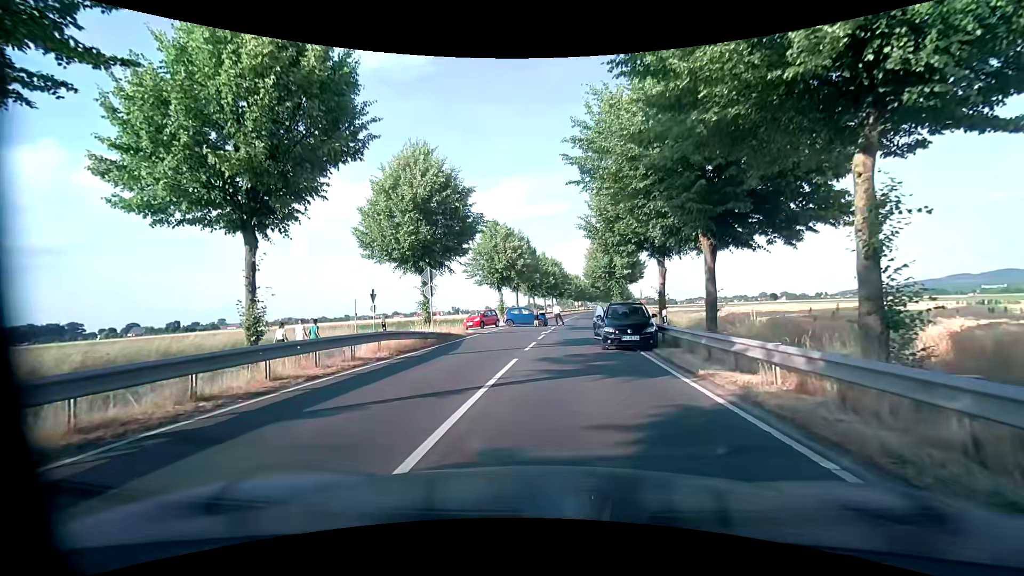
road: primary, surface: asphalt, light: Day
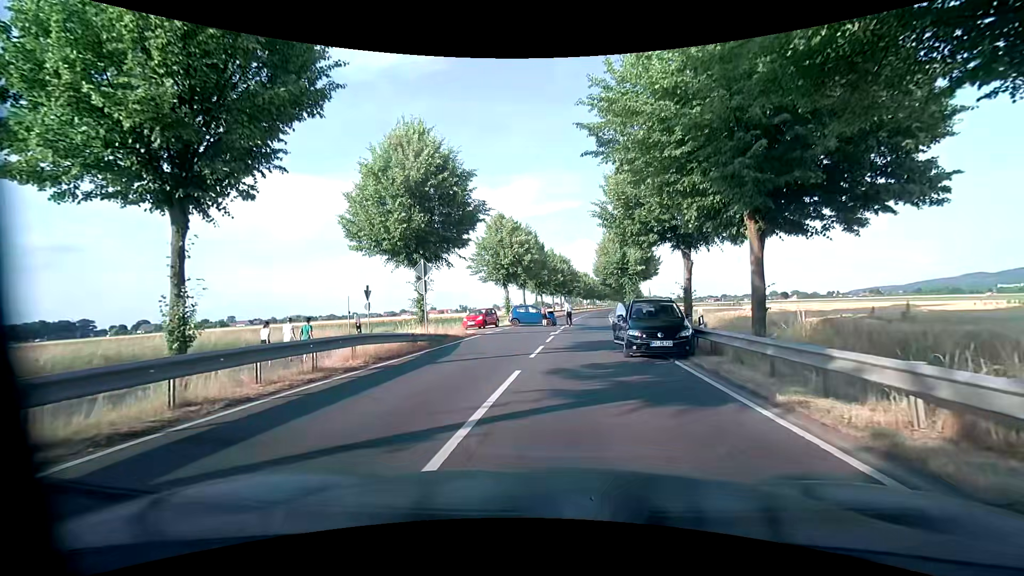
(-0.1, +2.9) m; -1°
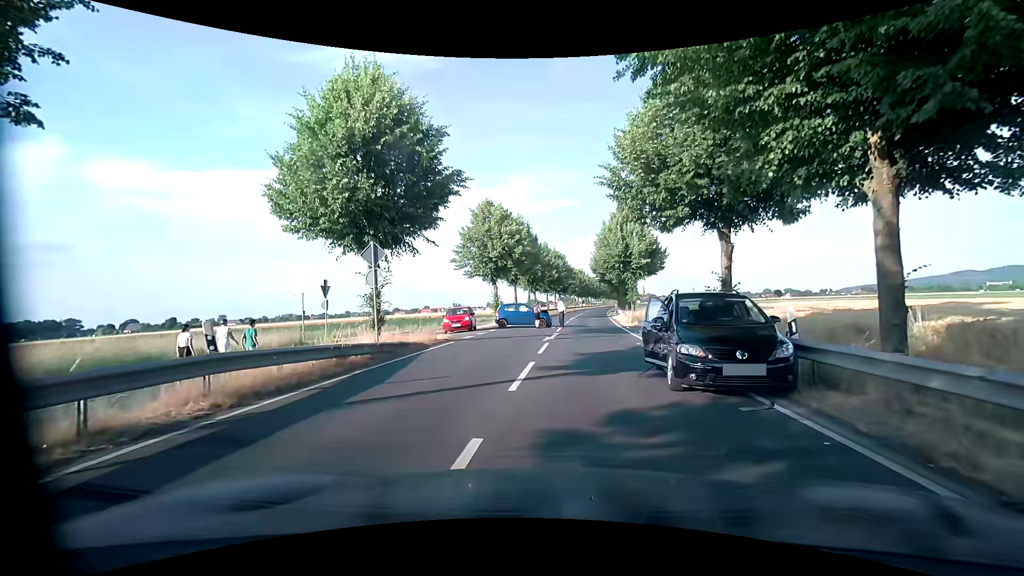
(0.0, +5.4) m; +1°
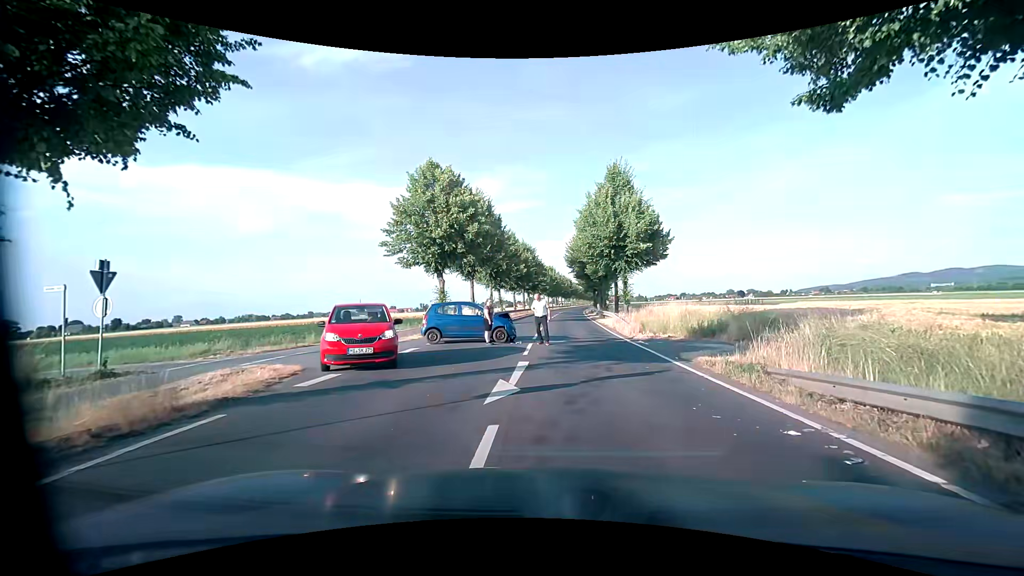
(0.0, +12.2) m; +3°
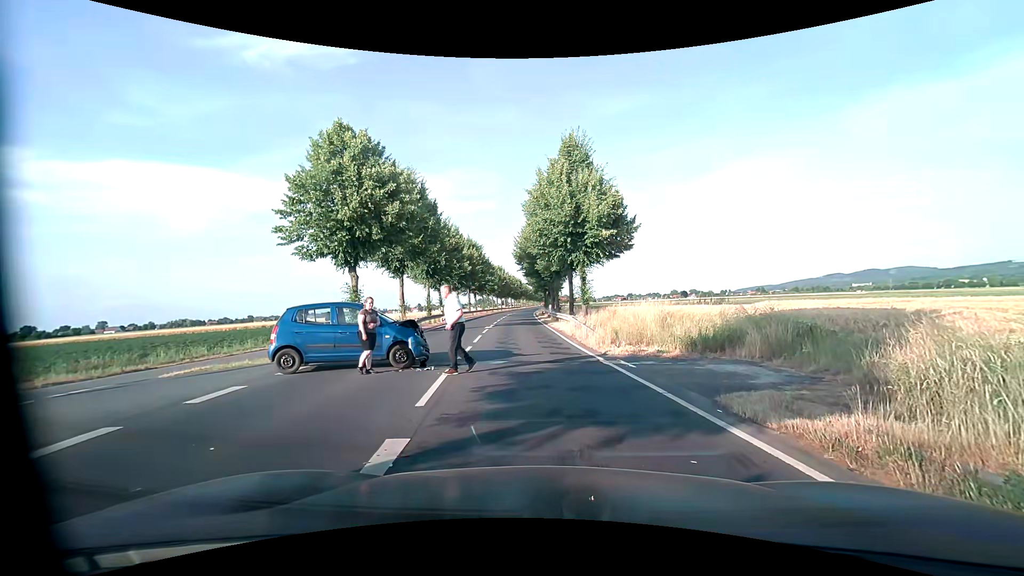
(+0.2, +6.5) m; +5°
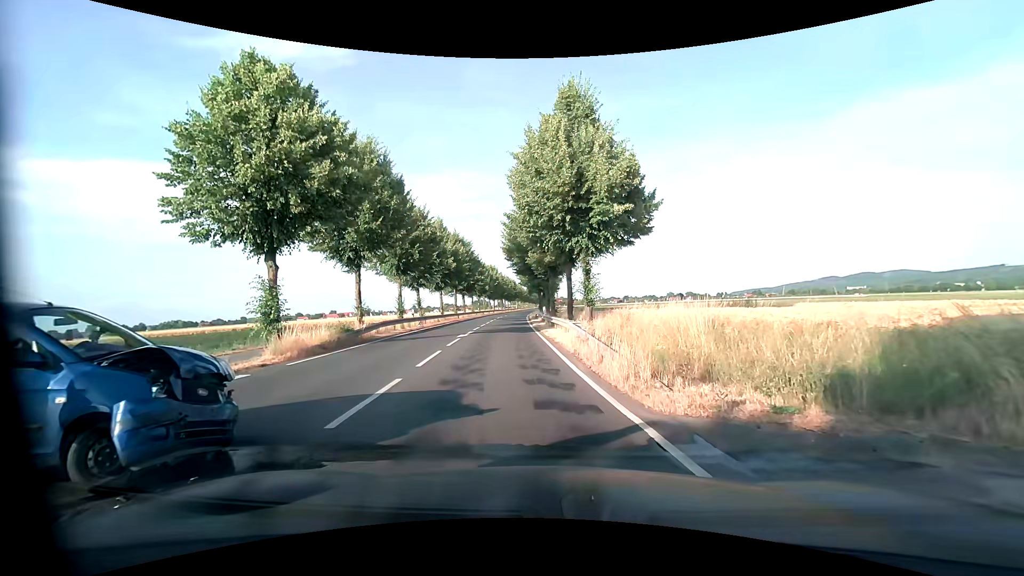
(+0.2, +7.4) m; 0°
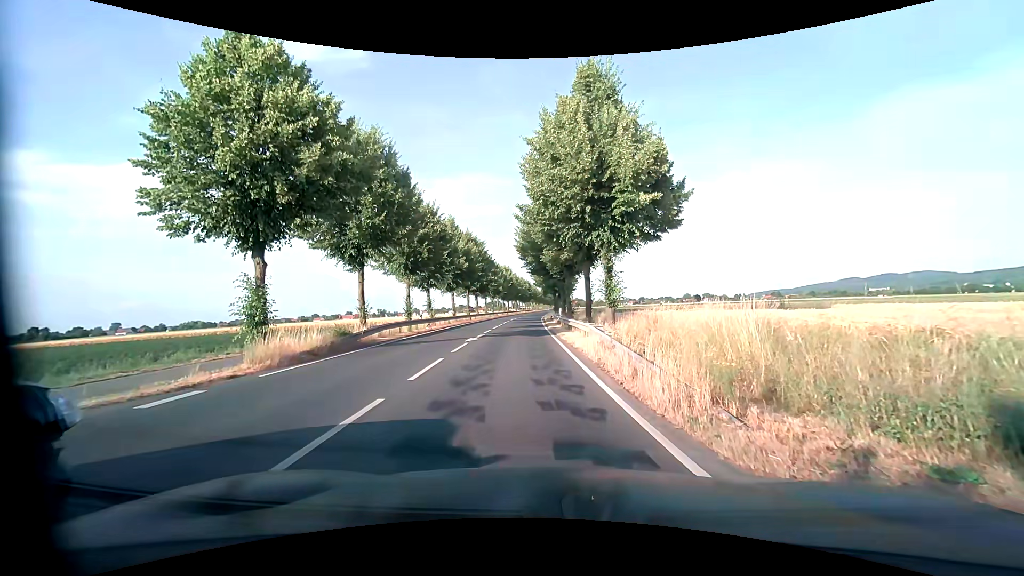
(0.0, +2.1) m; -1°
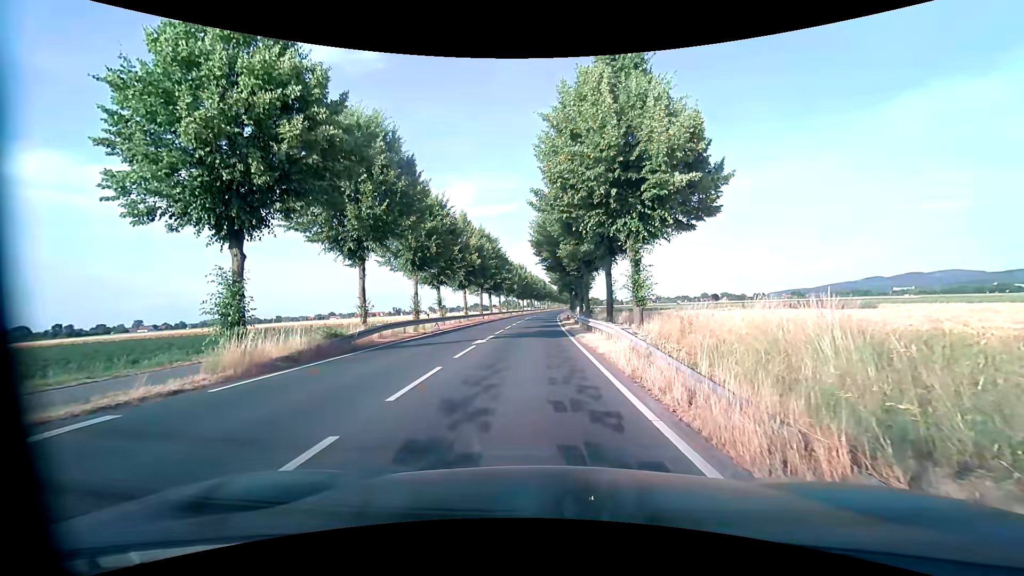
(0.0, +2.4) m; -2°
(0, +10) (0, +20) (0, +30) (-1, +40) (0, +50) (0, +60) (0, +70) (0, +80) (+1, +90) (+2, +100) m
